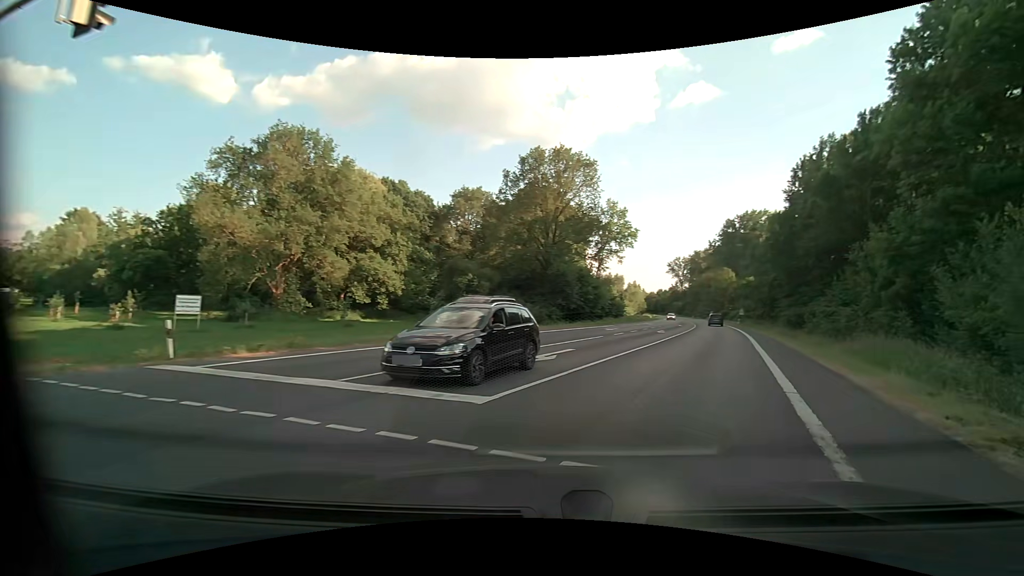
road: primary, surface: asphalt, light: Day
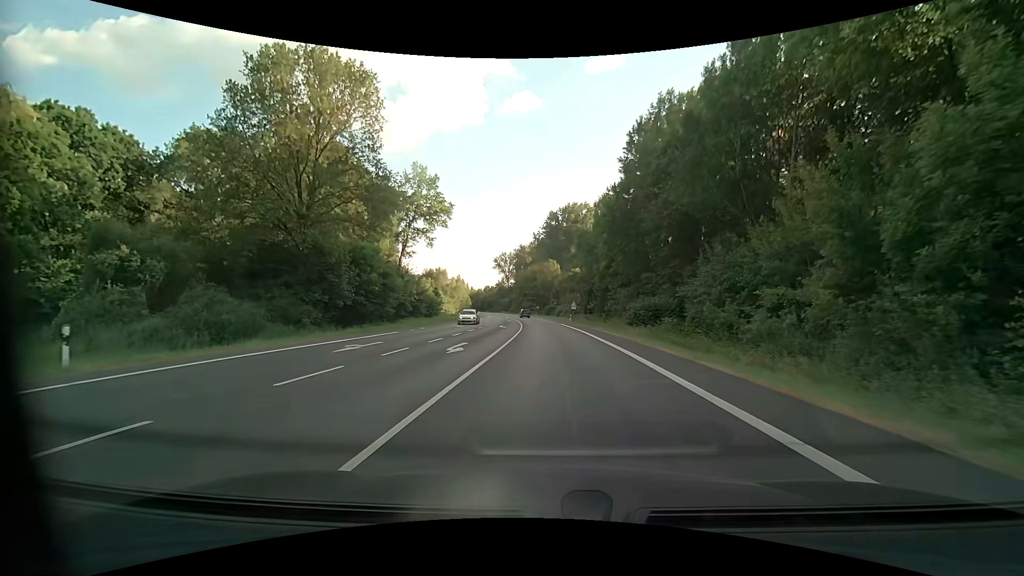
(+5.5, +21.3) m; +19°
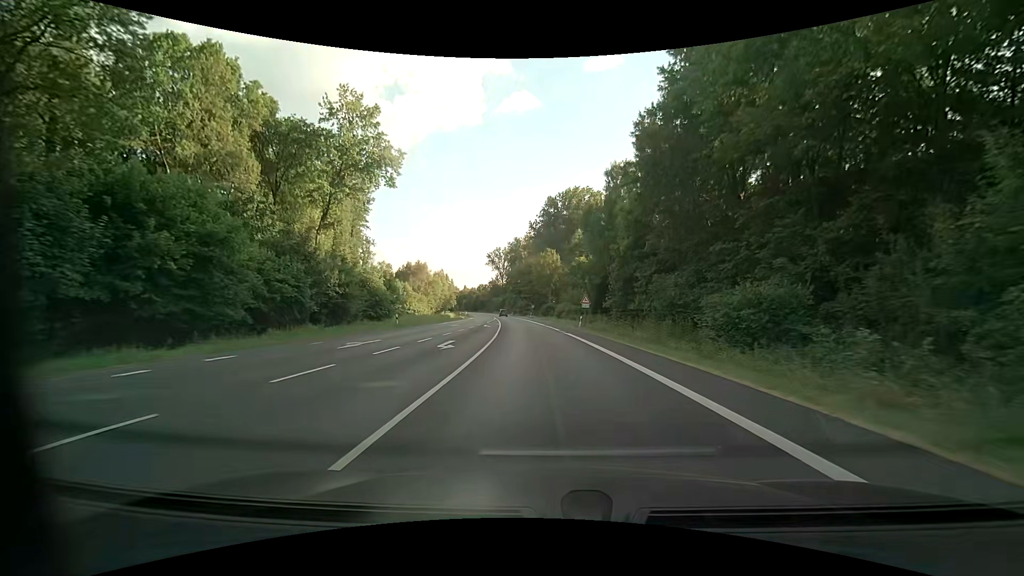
(+0.1, +24.0) m; +1°
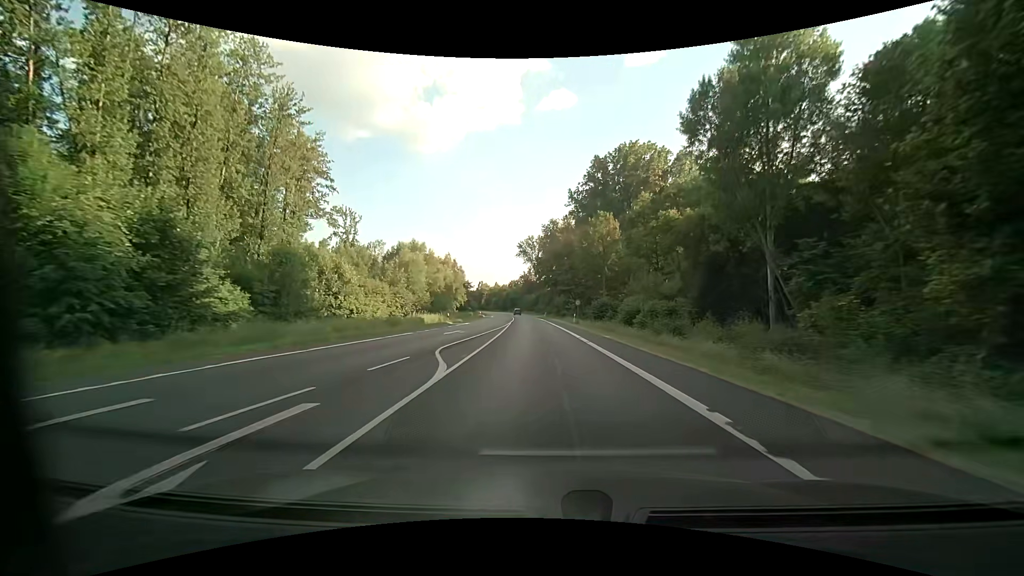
(-2.1, +41.3) m; -5°
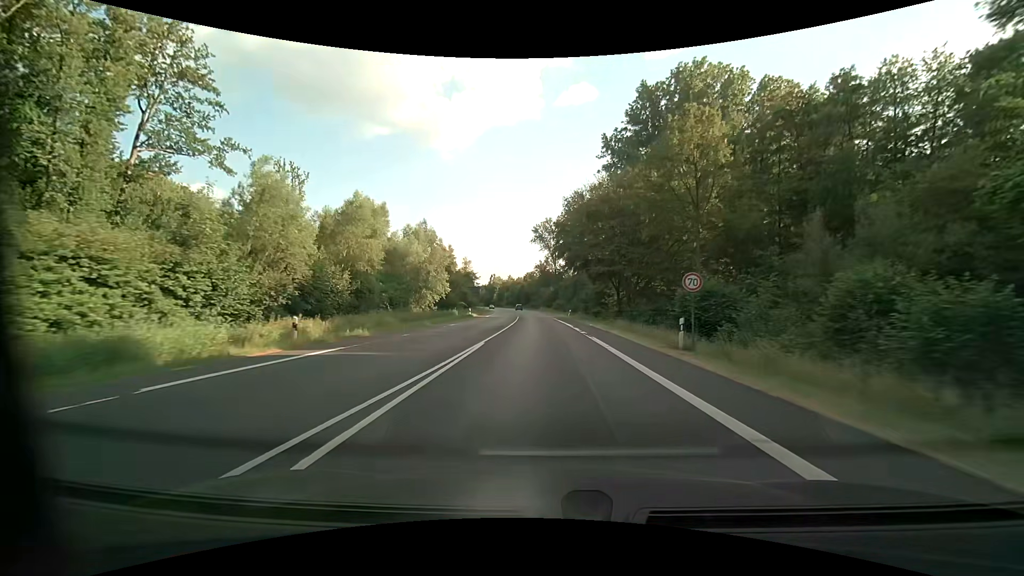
(-0.4, +35.1) m; -2°
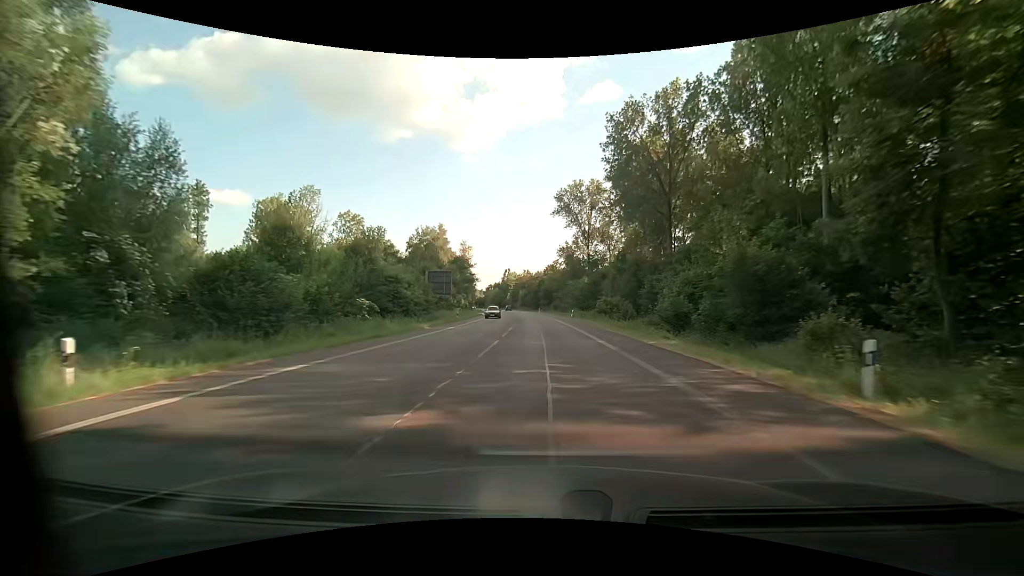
(-1.4, +57.4) m; -3°
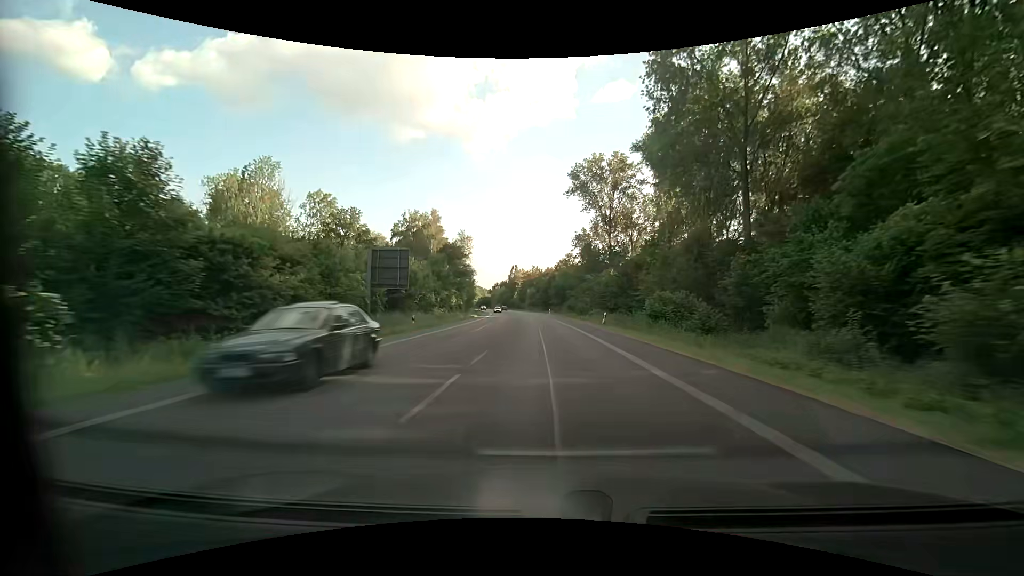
(-0.2, +22.7) m; -1°
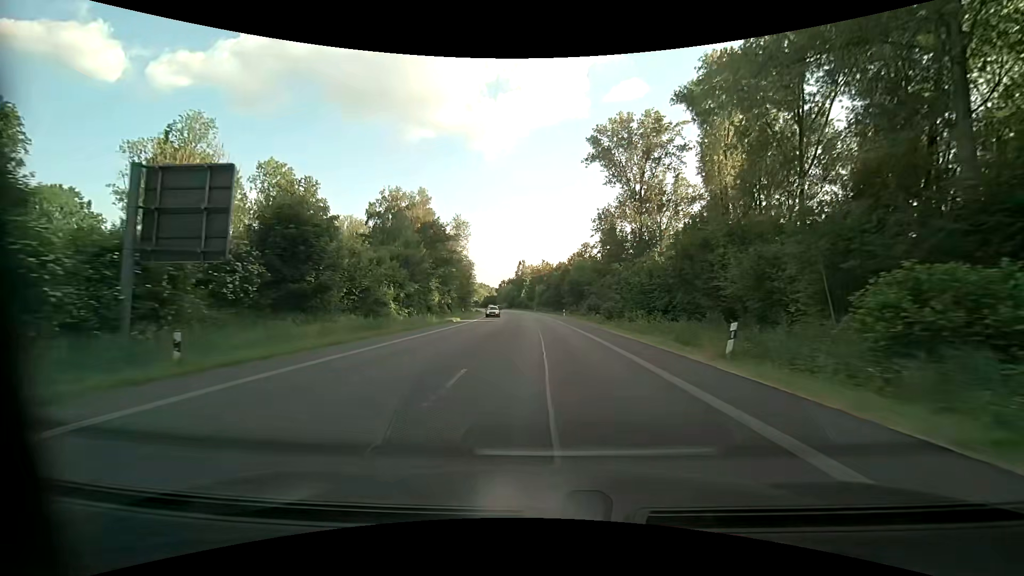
(-0.4, +22.6) m; -1°
(0, +10) (0, +20) (-1, +30) (-1, +40) (-1, +50) (-2, +60) (-3, +70) (-4, +80) (-4, +90) (-6, +100) m
